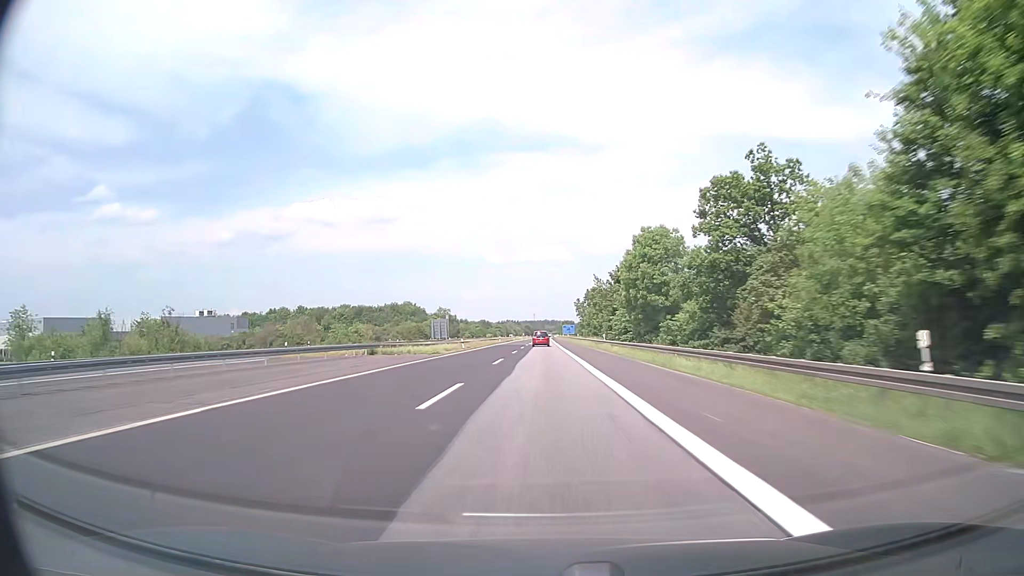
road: motorway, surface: asphalt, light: Day
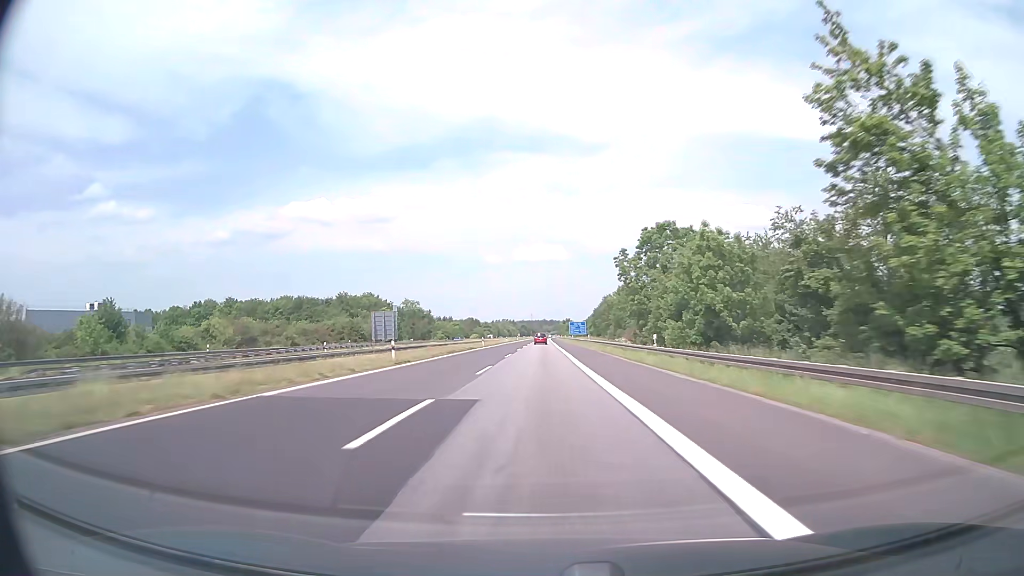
(+0.1, +76.3) m; 0°
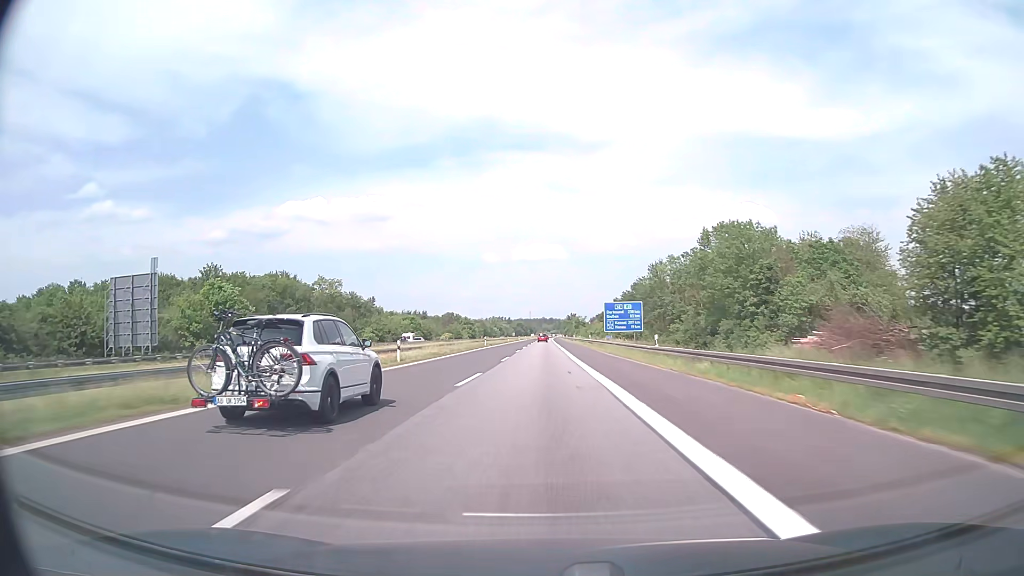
(-0.1, +95.4) m; 0°
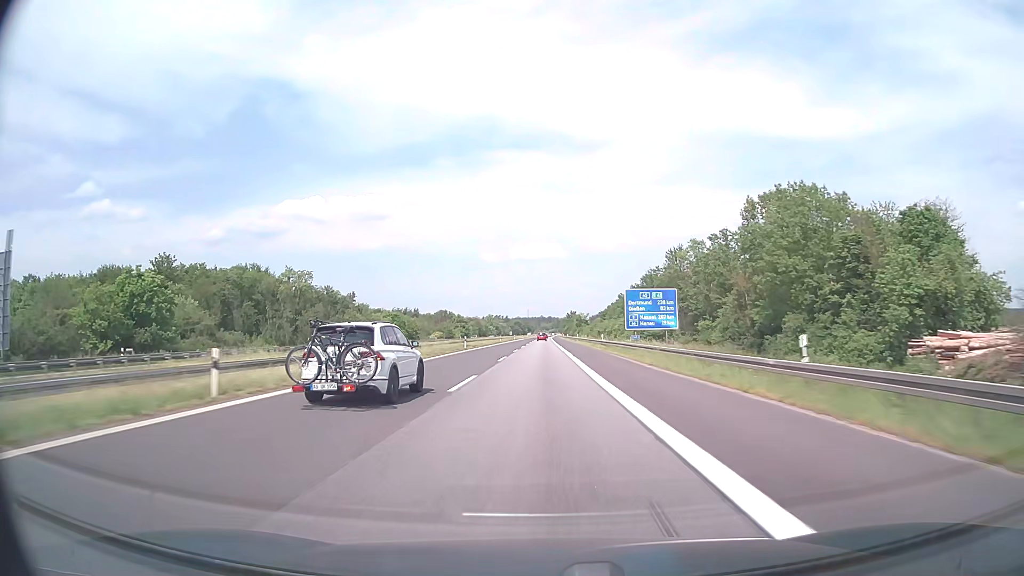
(0.0, +19.1) m; 0°
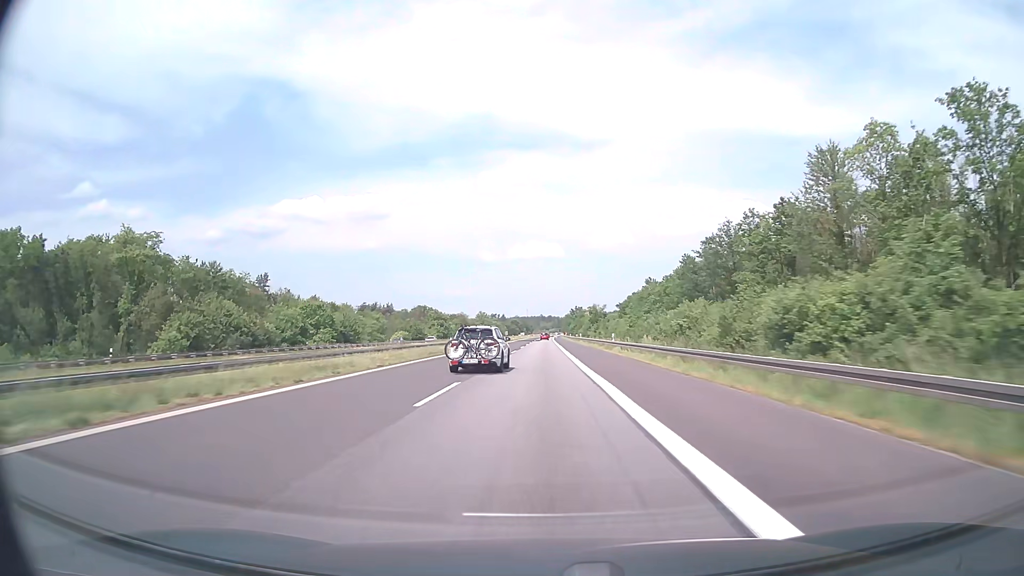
(+0.2, +57.2) m; 0°
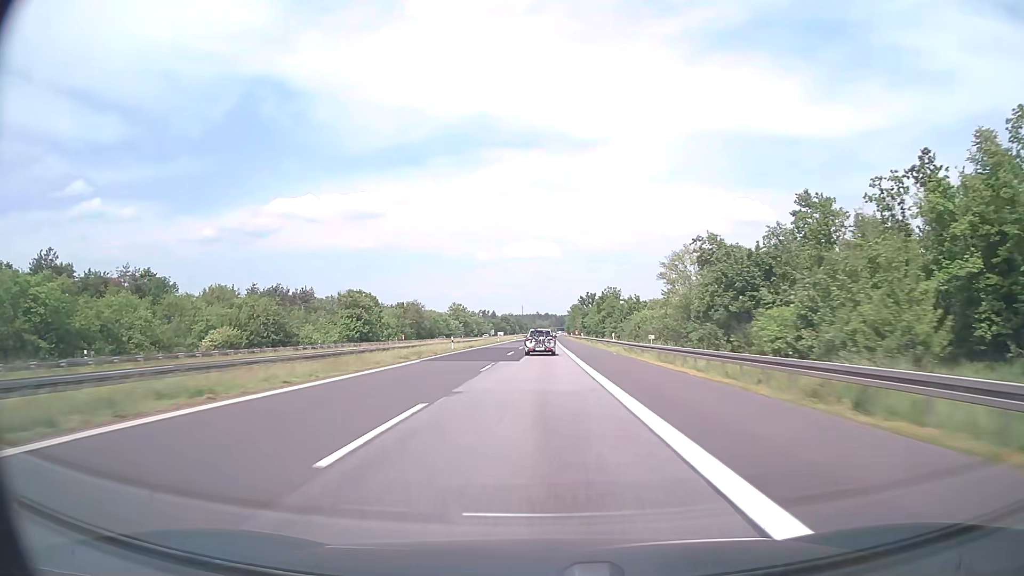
(+0.1, +95.4) m; 0°
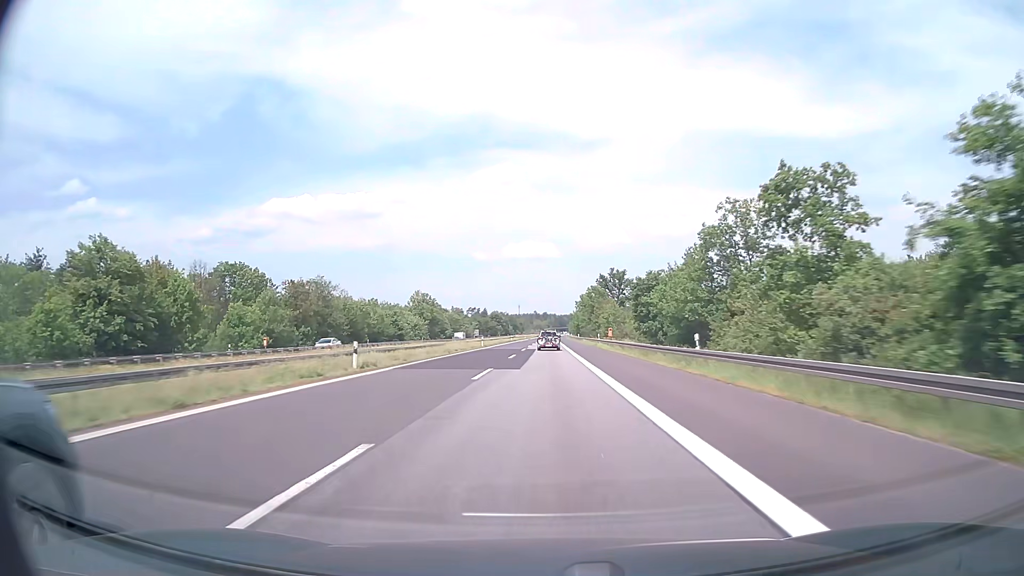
(0.0, +76.3) m; 0°
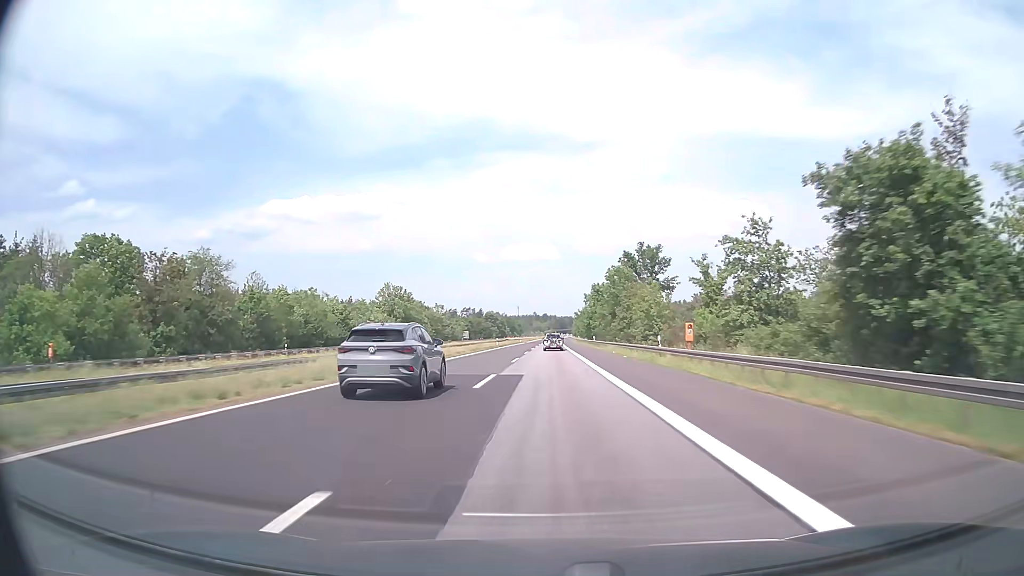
(0.0, +38.1) m; 0°
(0, +10) (0, +20) (0, +30) (0, +40) (0, +50) (0, +60) (+1, +70) (+1, +80) (+1, +90) (+1, +100) m
